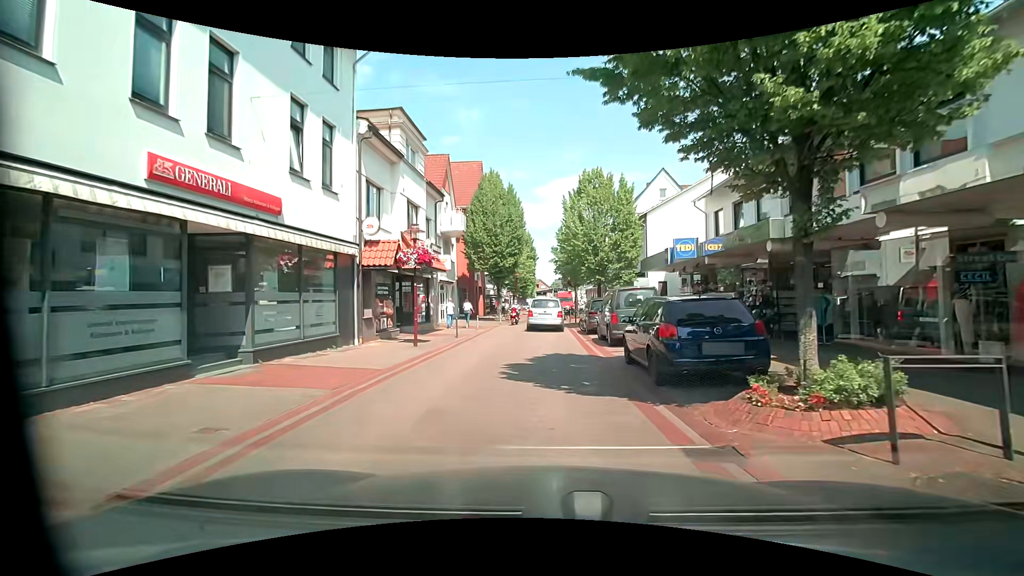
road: residential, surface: paving_stones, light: Day
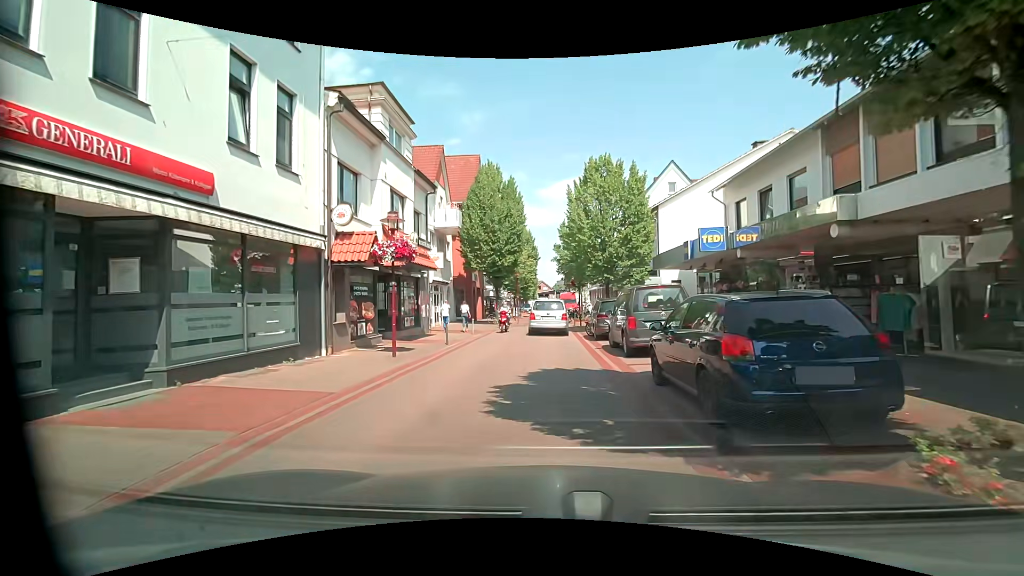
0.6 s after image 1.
(0.0, +2.7) m; 0°
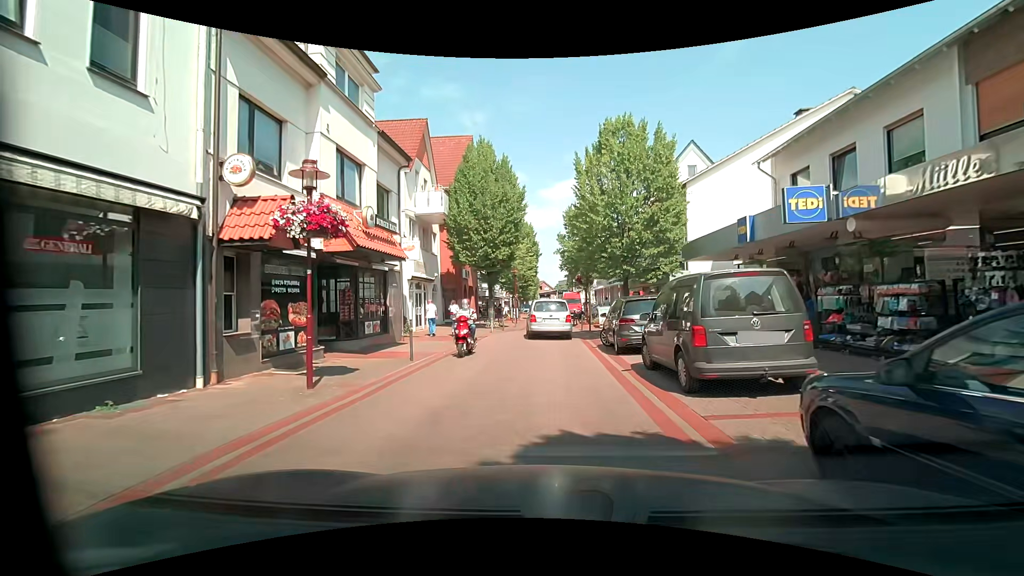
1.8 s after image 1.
(0.0, +5.2) m; +1°
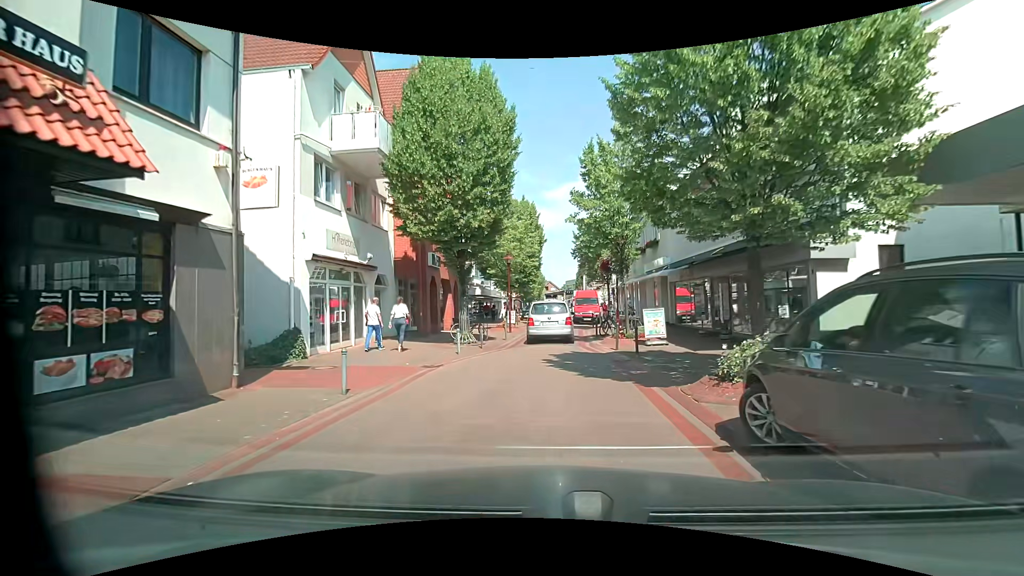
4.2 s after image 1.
(-0.2, +11.8) m; -3°
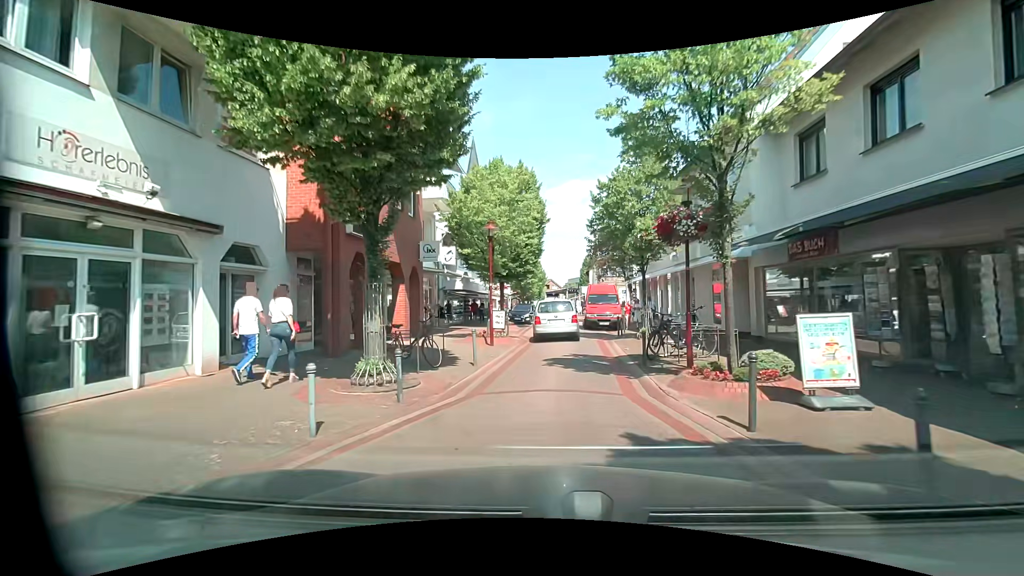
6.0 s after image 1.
(0.0, +9.9) m; +1°
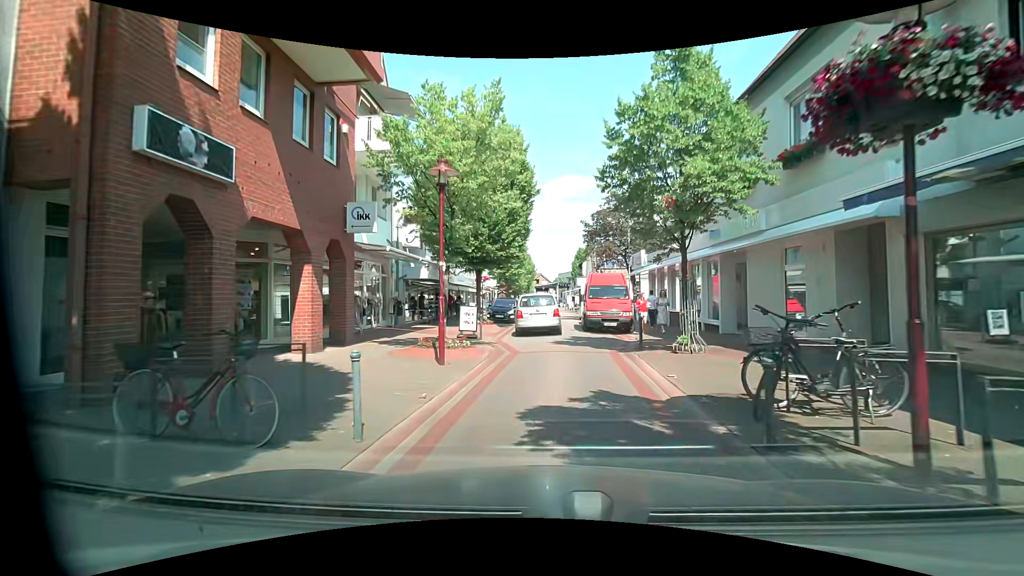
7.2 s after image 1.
(-0.1, +6.7) m; 0°
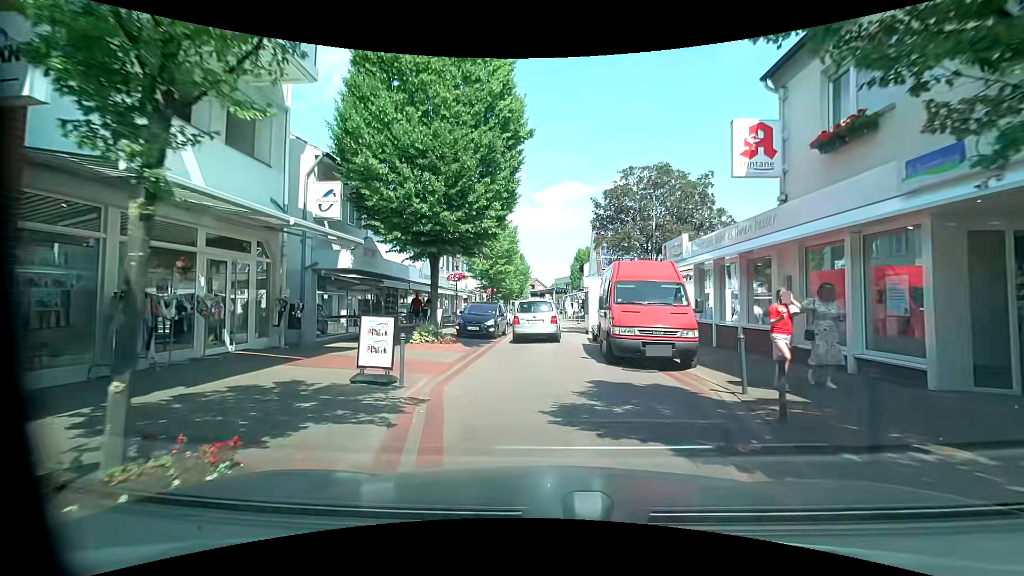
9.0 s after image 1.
(0.0, +9.4) m; 0°
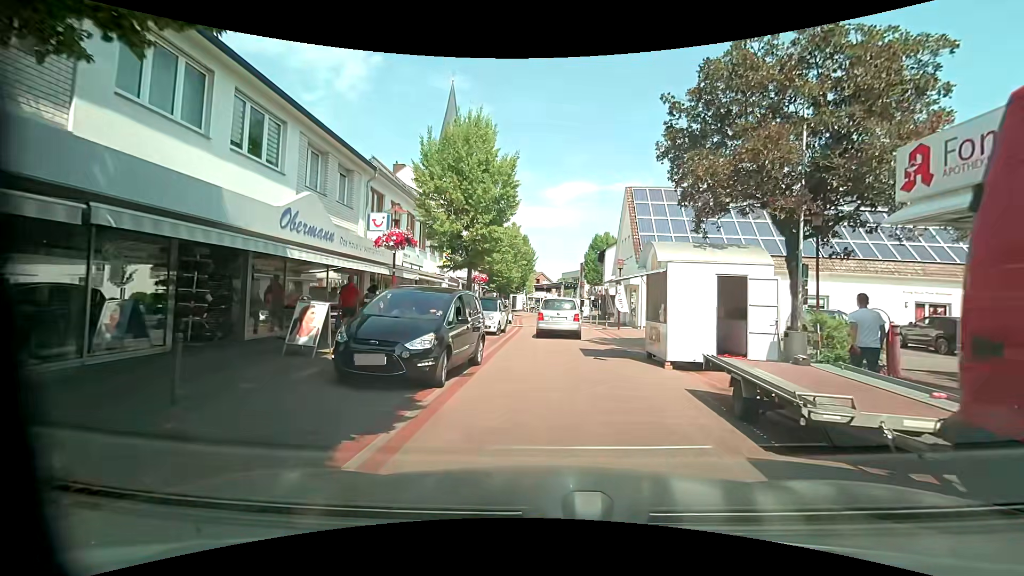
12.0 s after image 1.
(-0.4, +13.9) m; -1°
